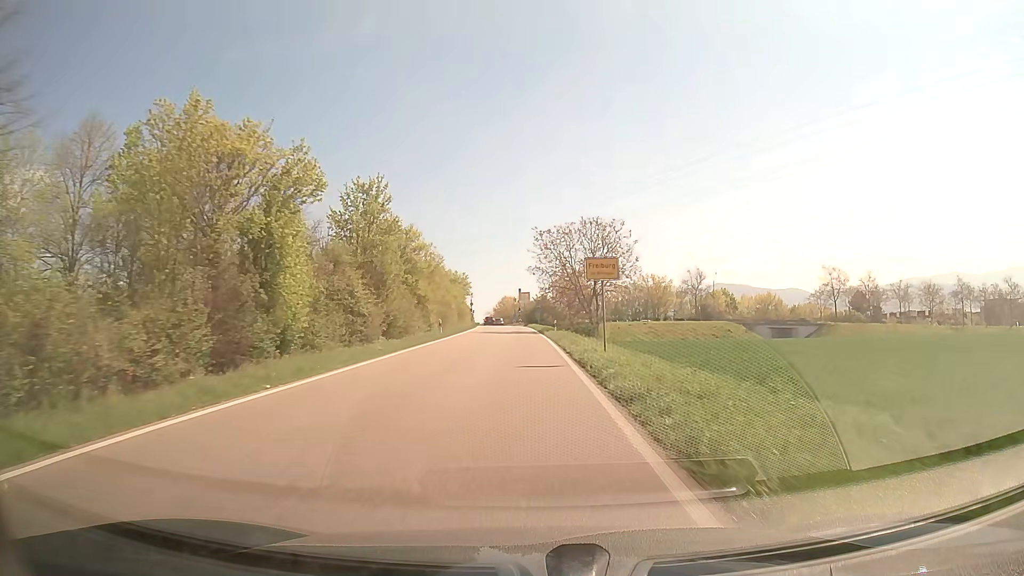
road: trunk_link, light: Day
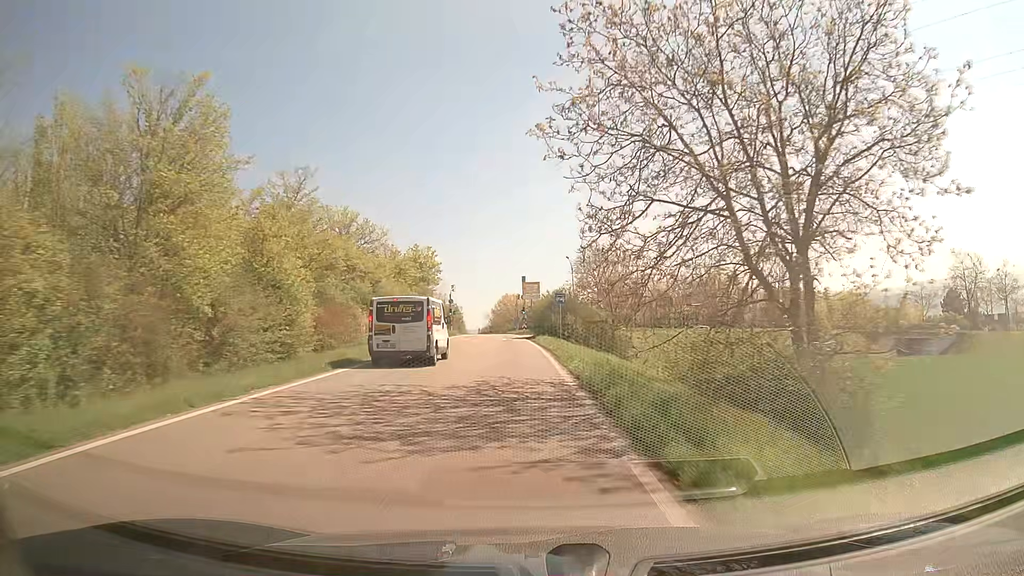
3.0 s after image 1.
(-0.2, +41.9) m; -1°
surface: asphalt
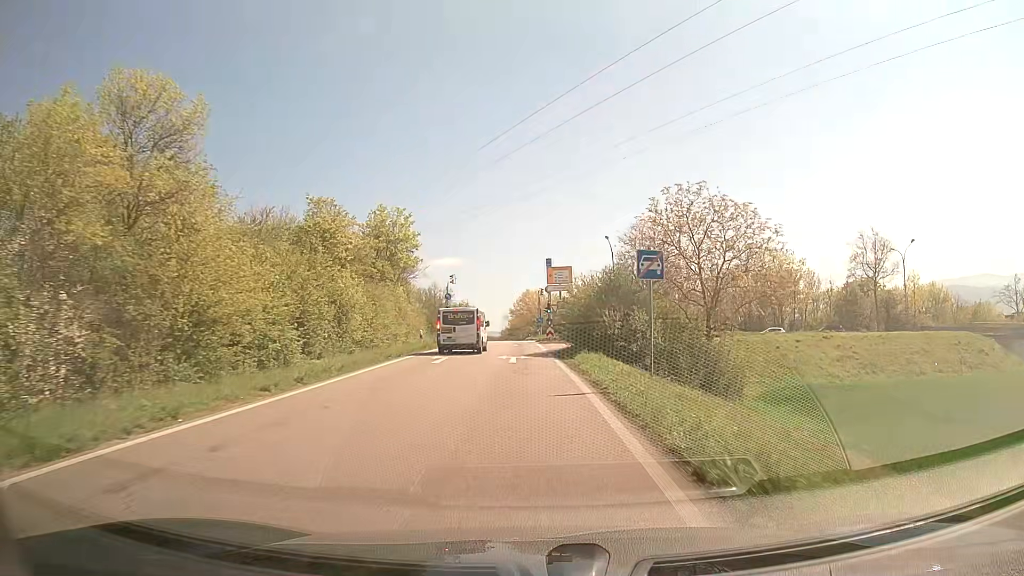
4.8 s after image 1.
(-0.4, +22.4) m; -2°
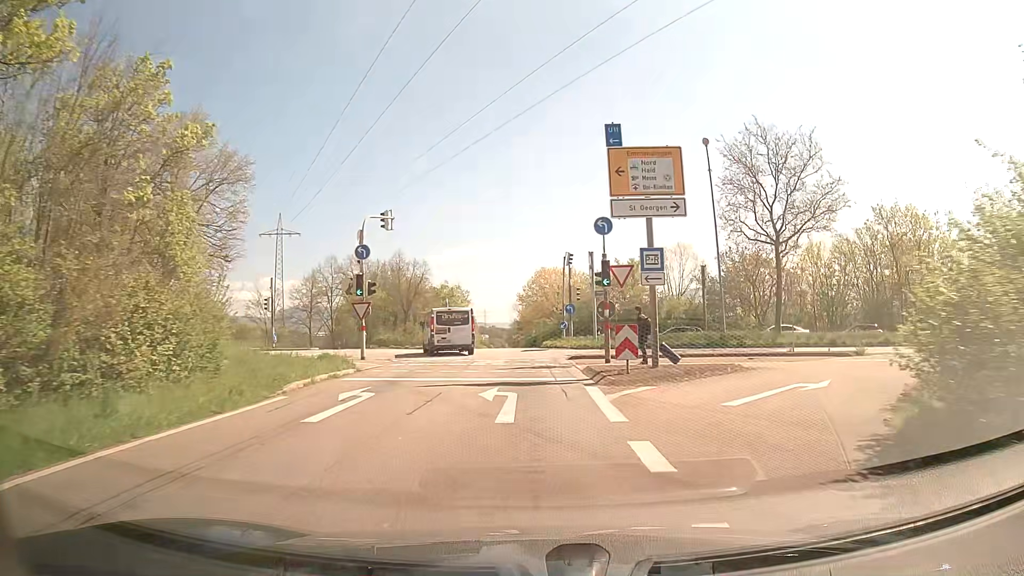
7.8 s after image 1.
(-0.4, +33.5) m; -1°
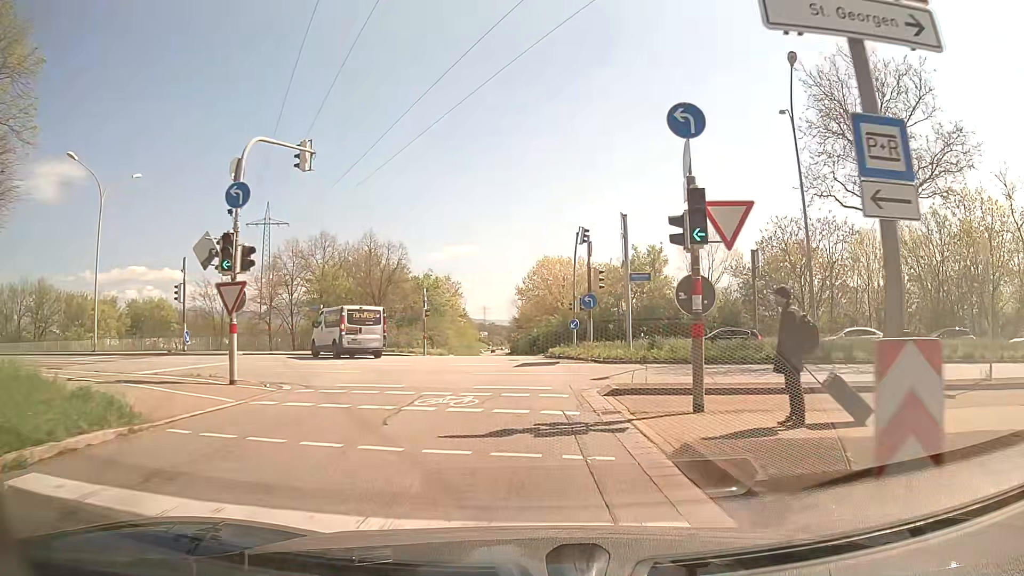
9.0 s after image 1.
(-0.1, +11.3) m; -1°
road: primary_link
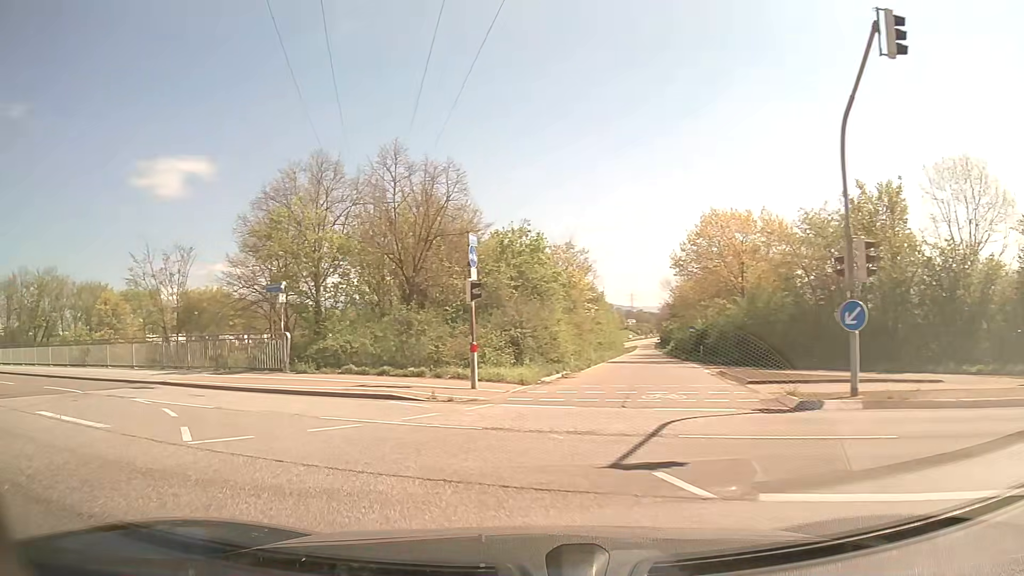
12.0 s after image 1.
(-0.7, +23.7) m; -12°
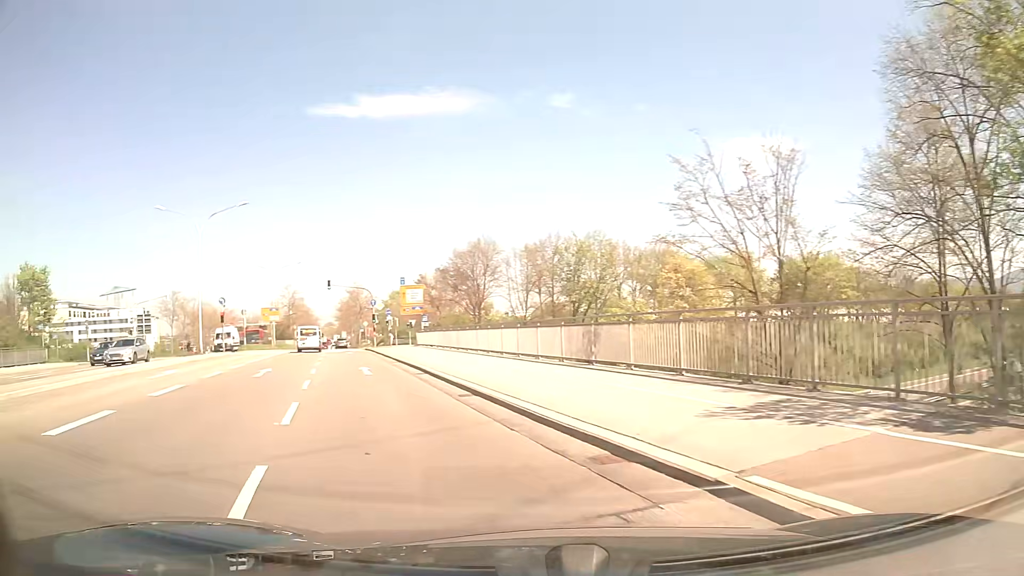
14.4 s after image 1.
(-7.2, +14.6) m; -50°
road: primary
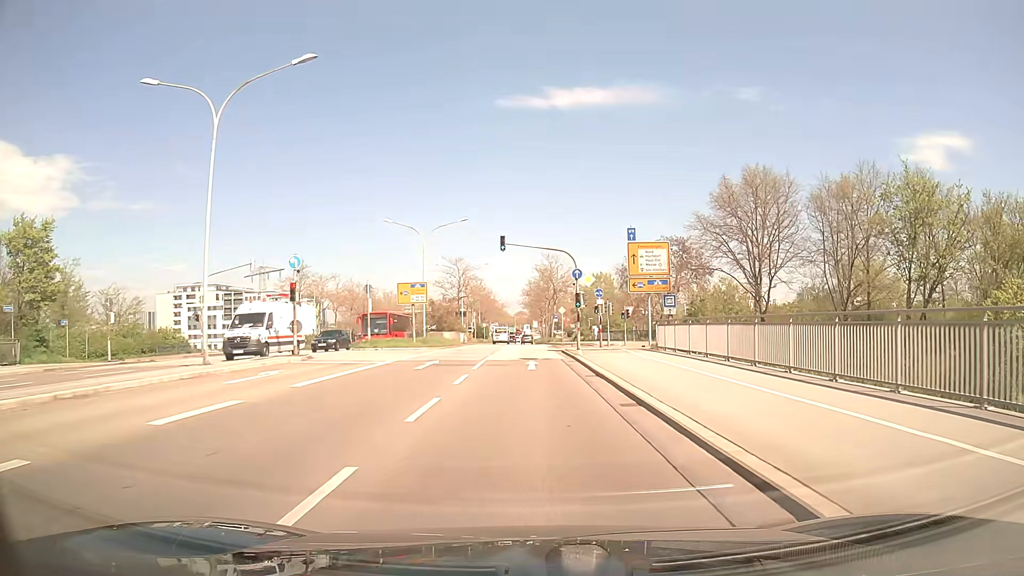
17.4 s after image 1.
(-6.4, +24.1) m; -17°
(0, +10) (0, +20) (0, +30) (0, +40) (0, +50) (0, +60) (-1, +70) (-1, +80) (-1, +90) (-1, +100) m
